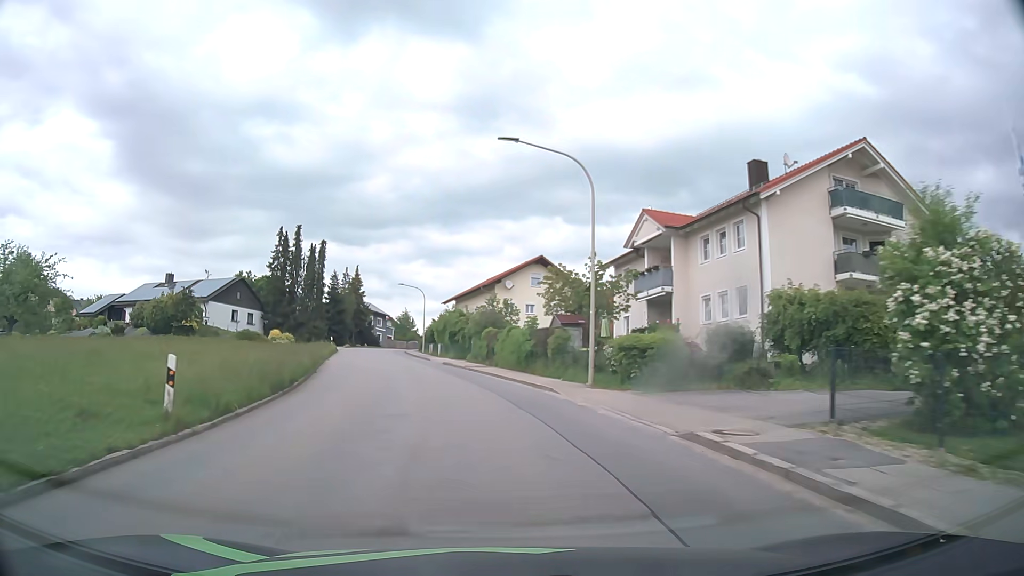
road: tertiary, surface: asphalt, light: Day
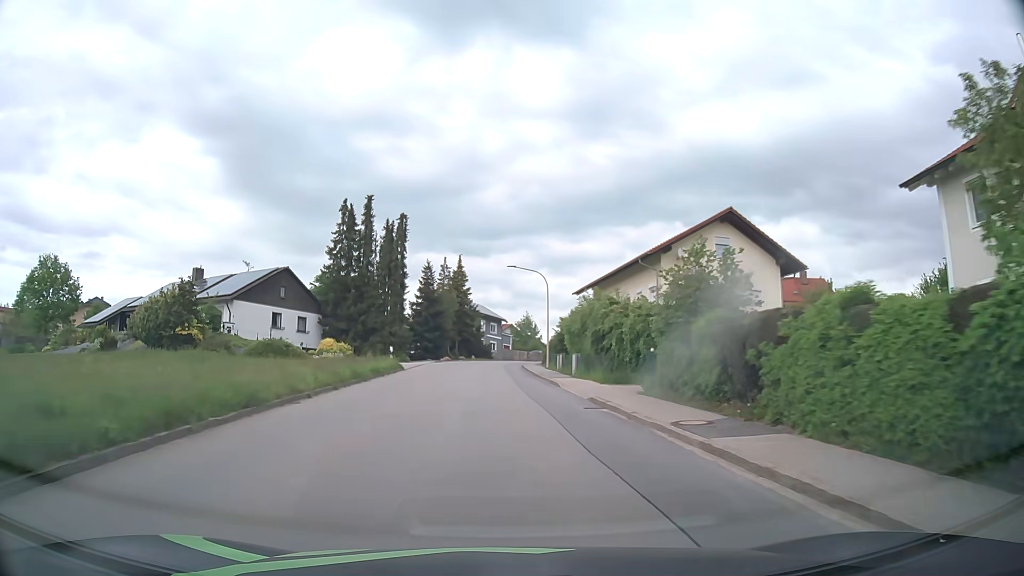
(-2.5, +23.4) m; -11°
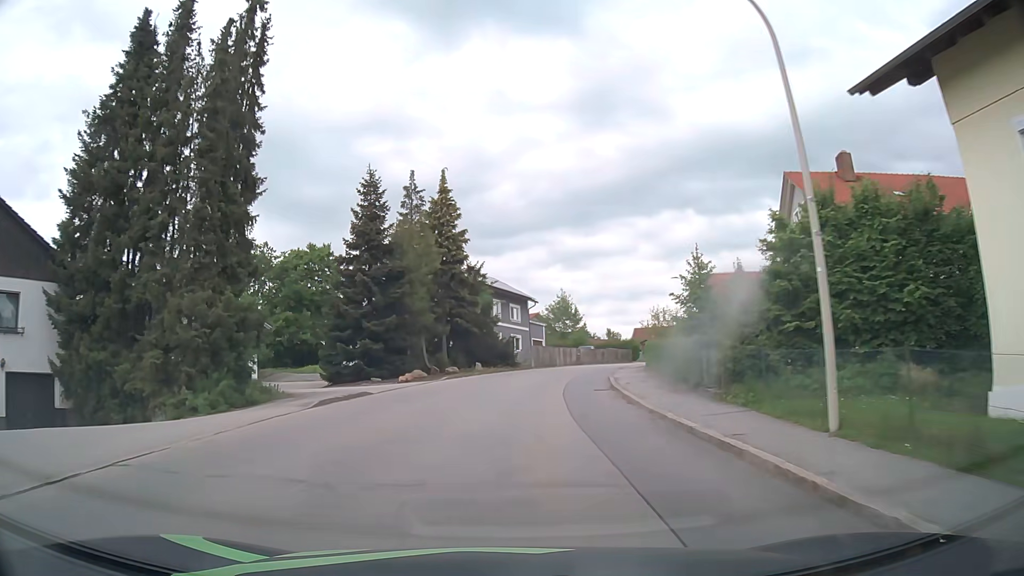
(-1.1, +39.6) m; -2°
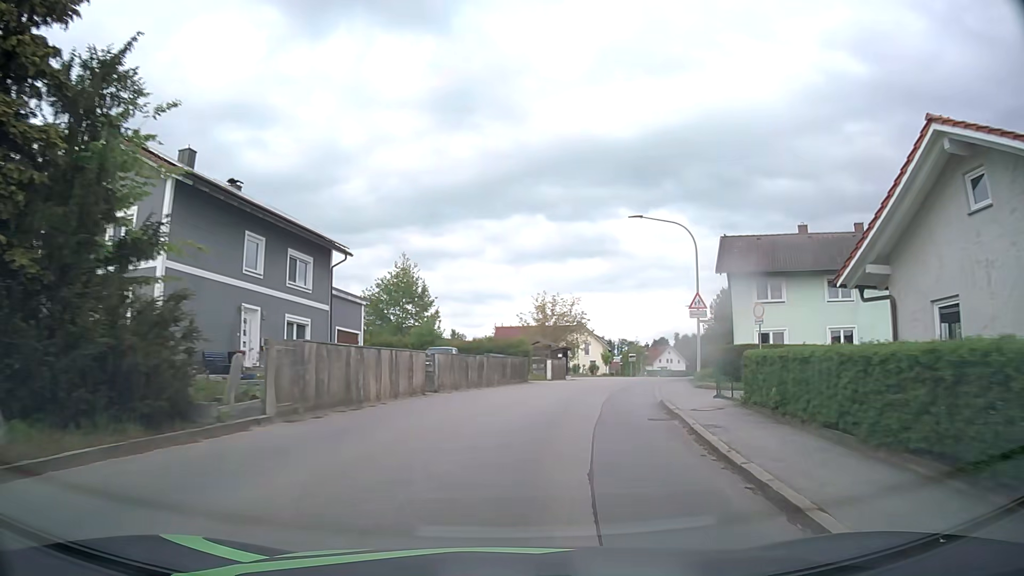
(+2.6, +31.6) m; +13°
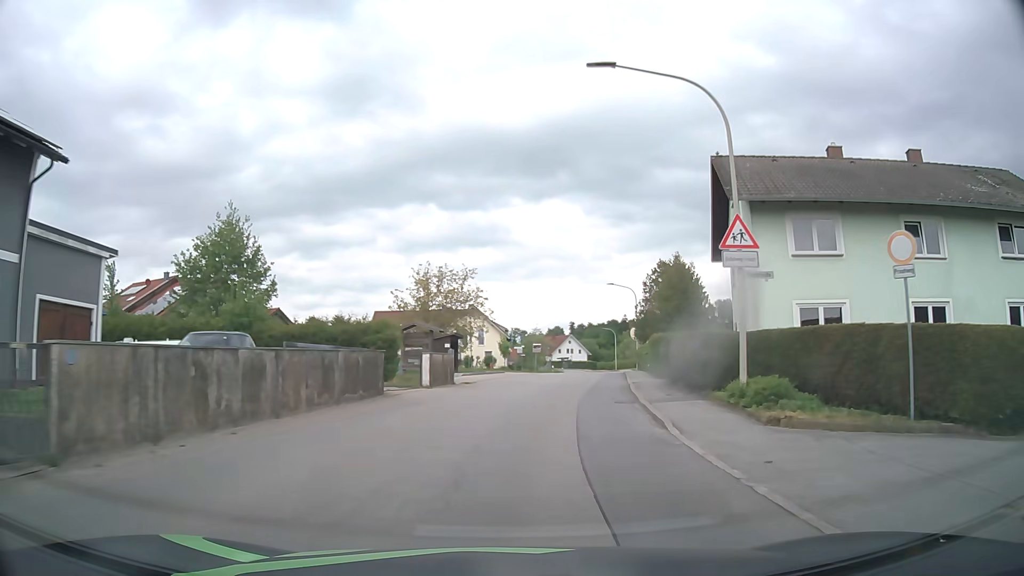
(+1.4, +15.8) m; +10°
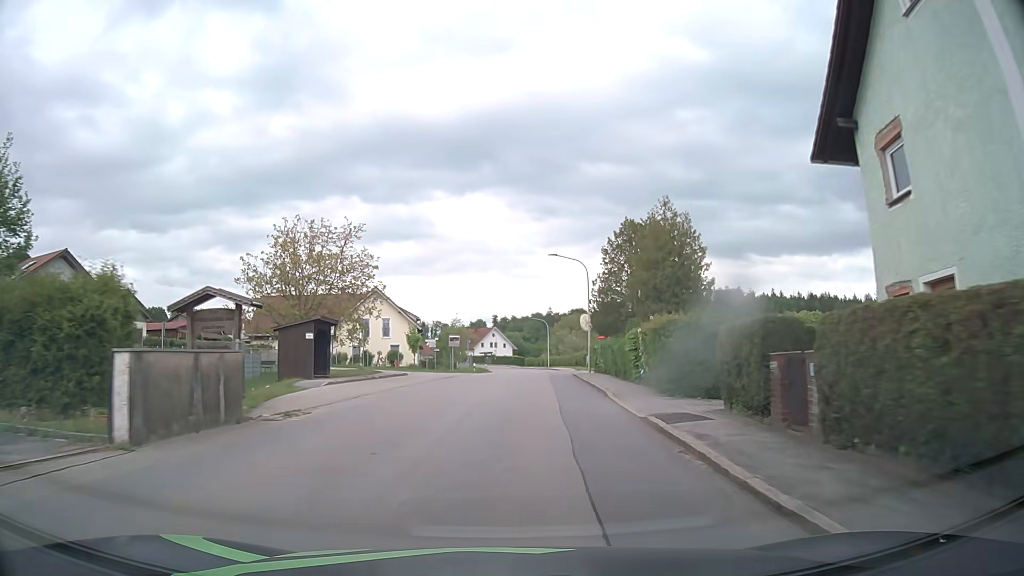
(+1.0, +16.0) m; +7°
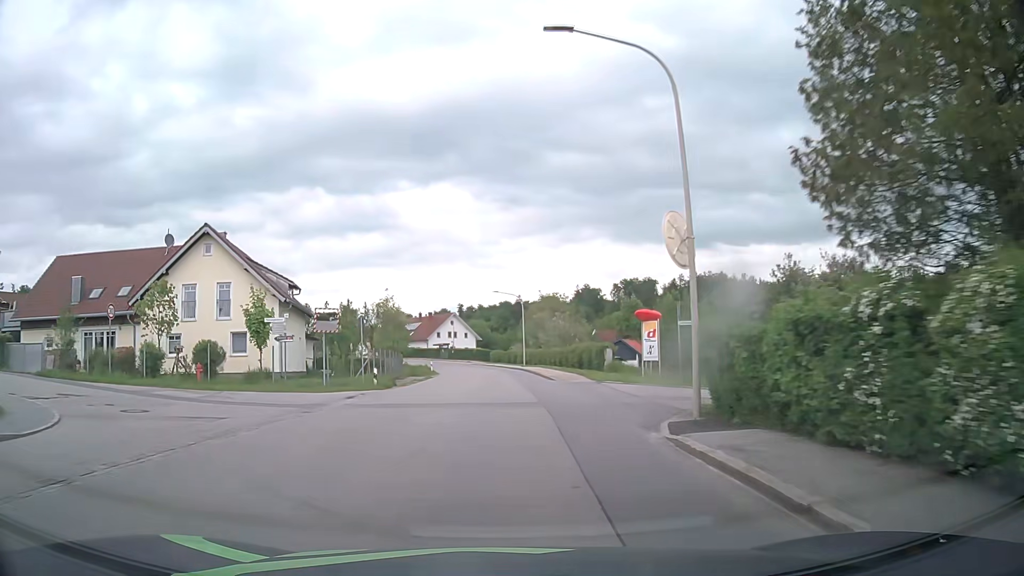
(+1.3, +32.3) m; +3°
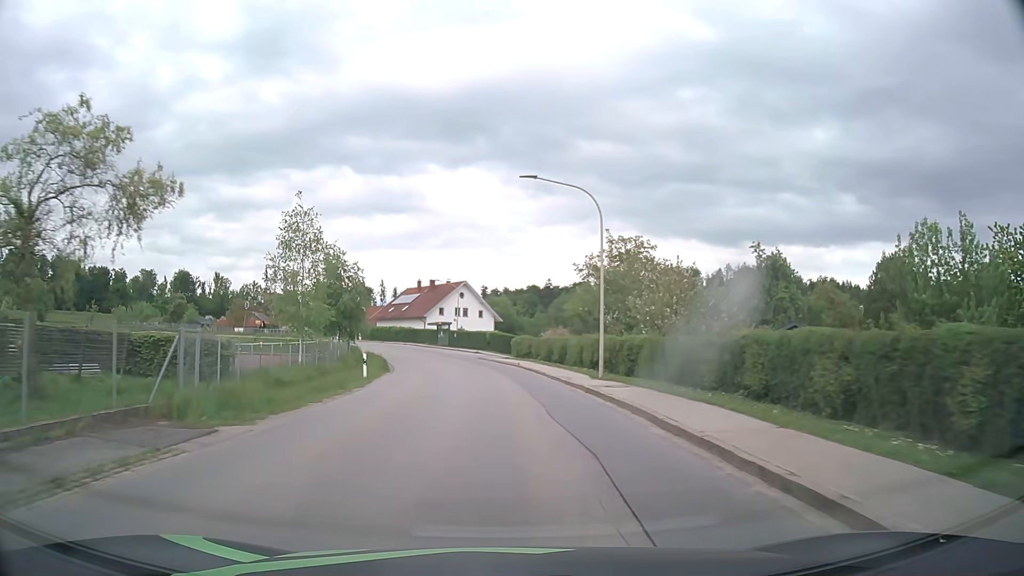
(-0.8, +40.4) m; -2°
(0, +10) (0, +20) (-1, +30) (-2, +40) (-4, +50) (-7, +59) (-10, +69) (-14, +78) (-18, +87) (-23, +96) m
